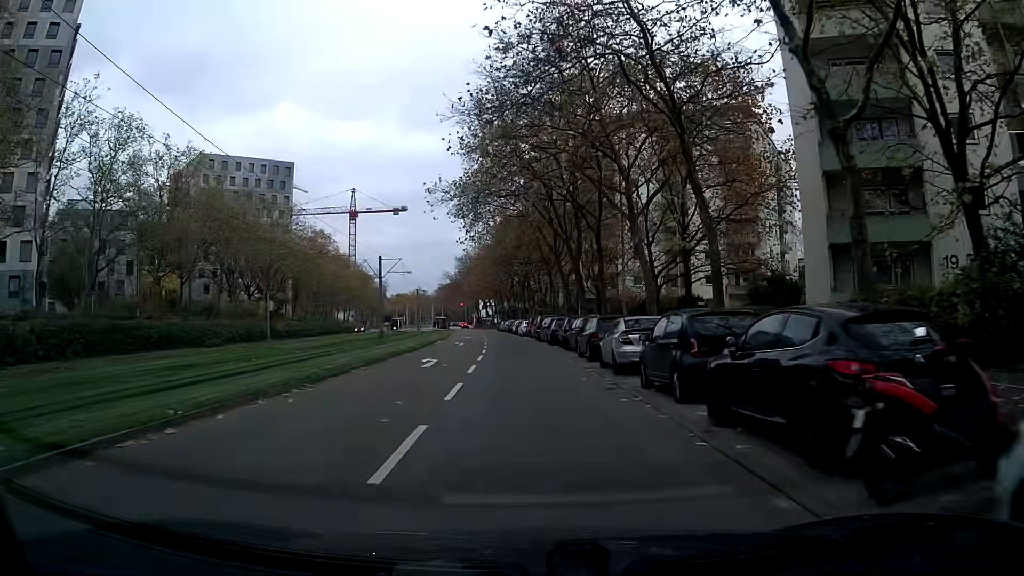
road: tertiary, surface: asphalt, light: Day
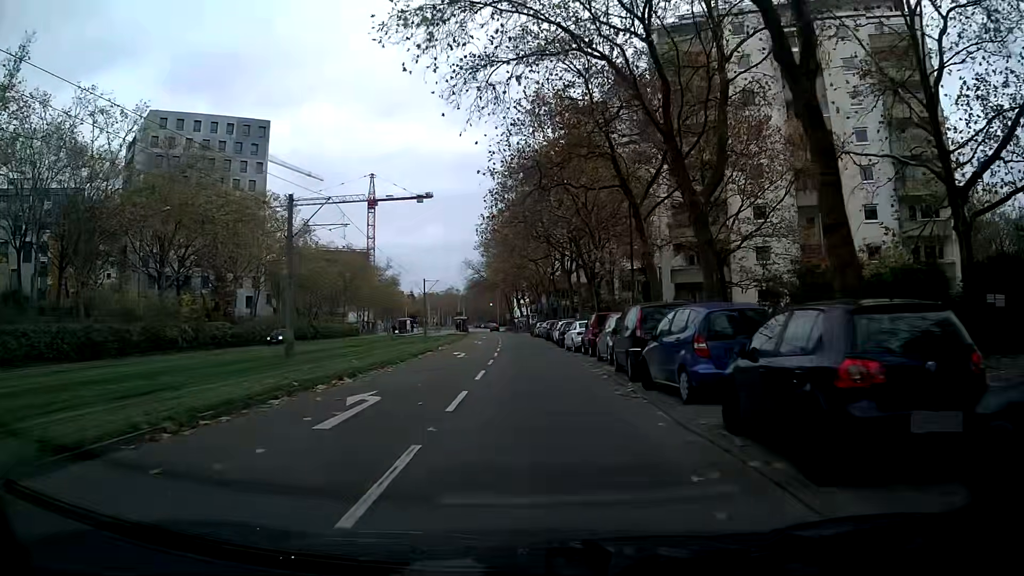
(-0.6, +31.3) m; -3°
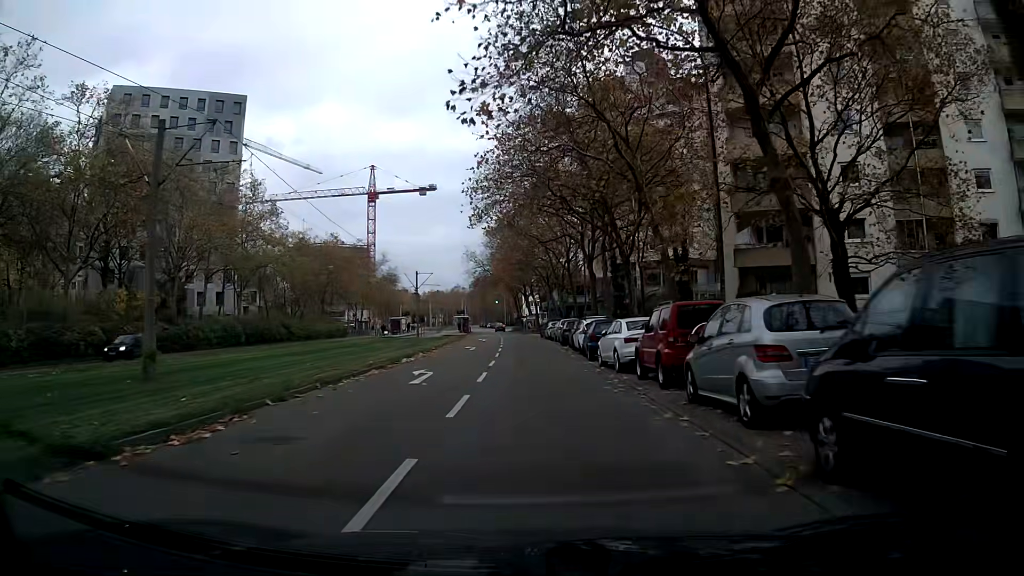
(-0.1, +12.8) m; -1°
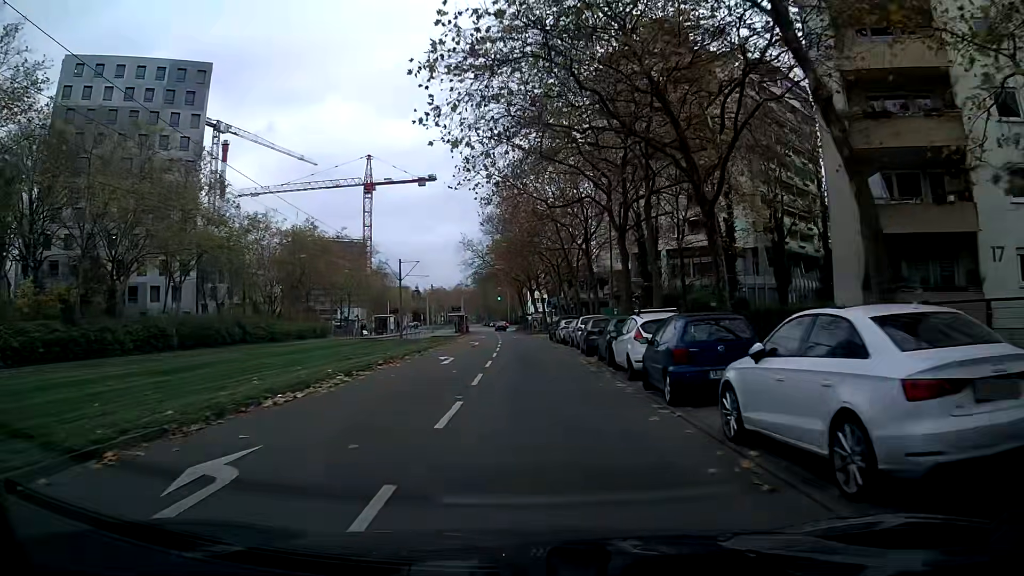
(-0.2, +13.2) m; -1°
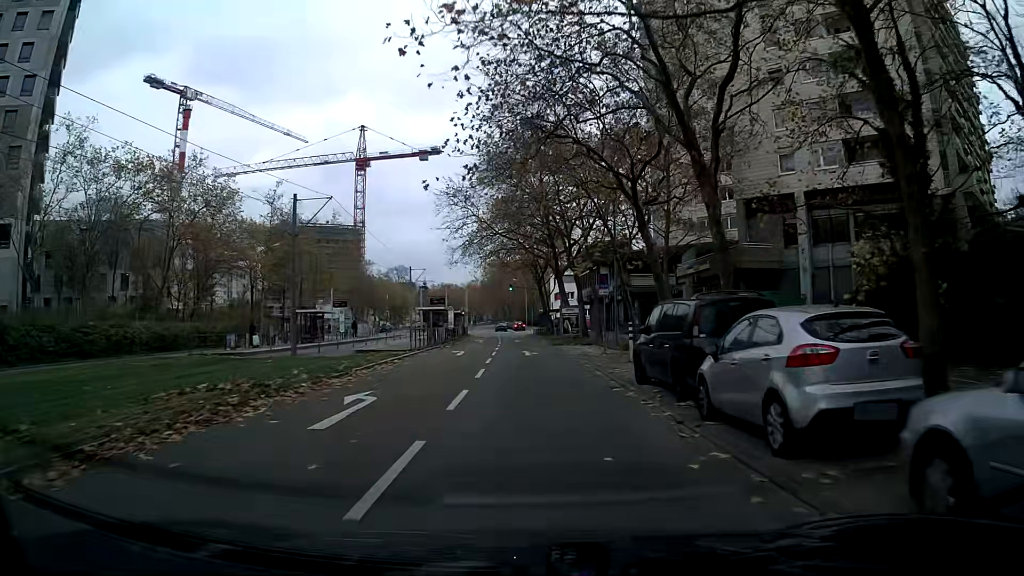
(0.0, +34.1) m; -1°
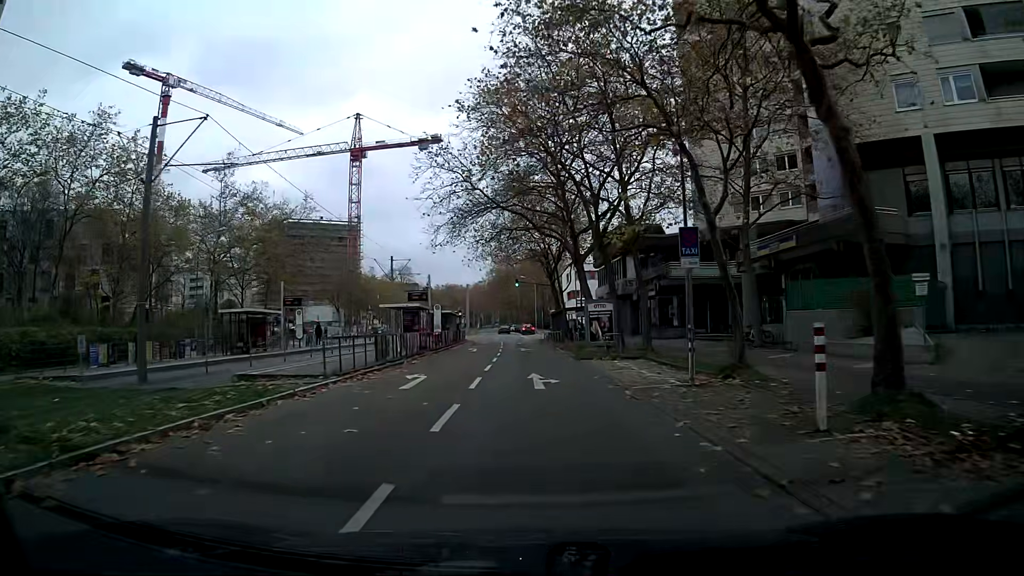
(-0.1, +14.0) m; -1°
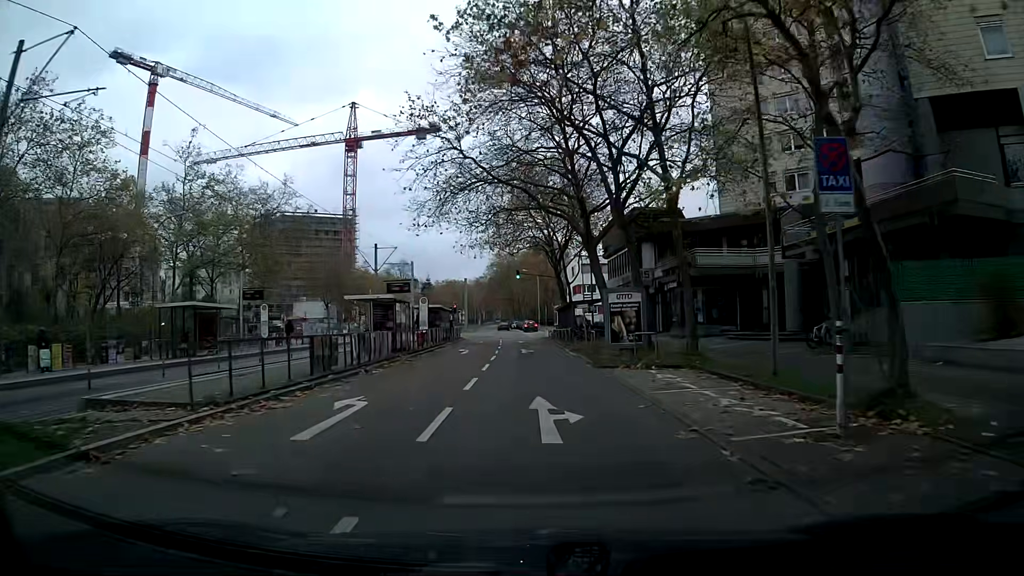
(-0.1, +7.0) m; -1°
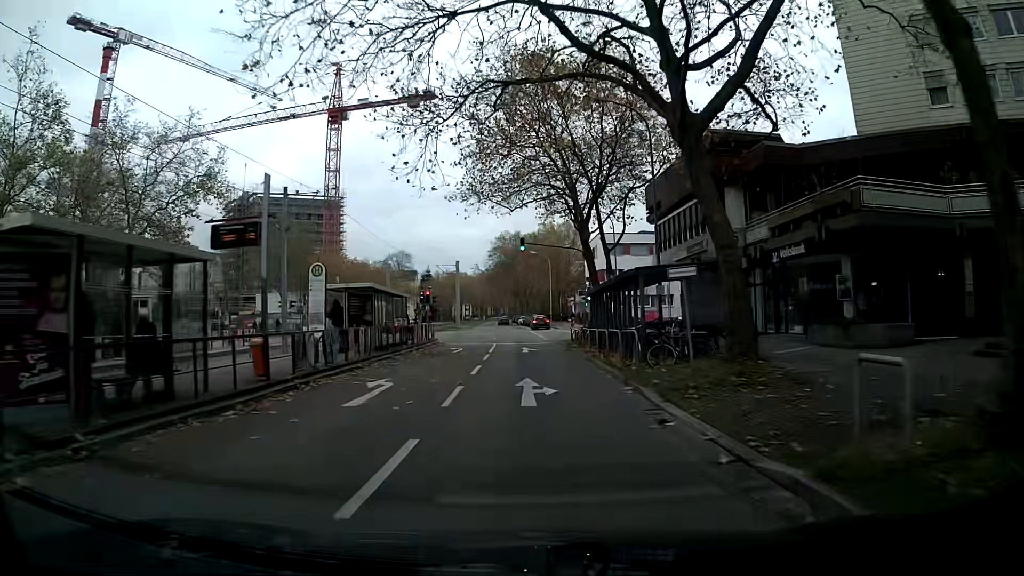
(0.0, +21.0) m; 0°
